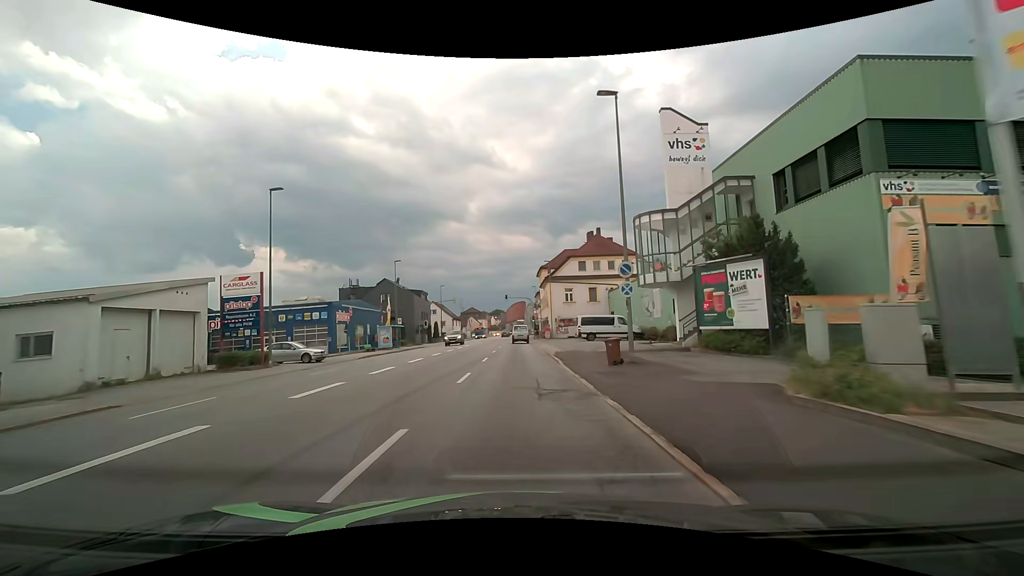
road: tertiary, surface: asphalt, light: Day
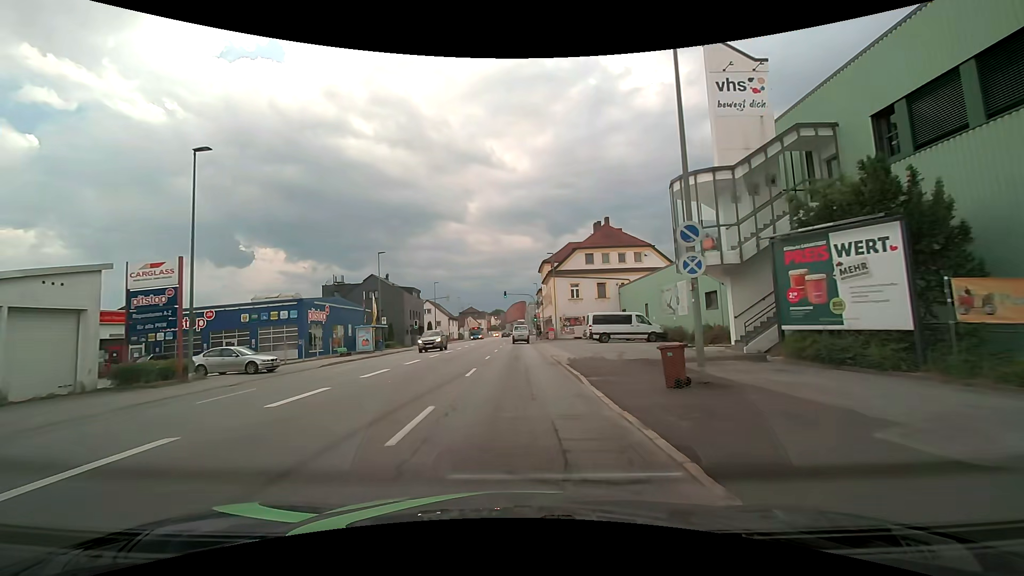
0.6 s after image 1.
(0.0, +6.9) m; 0°
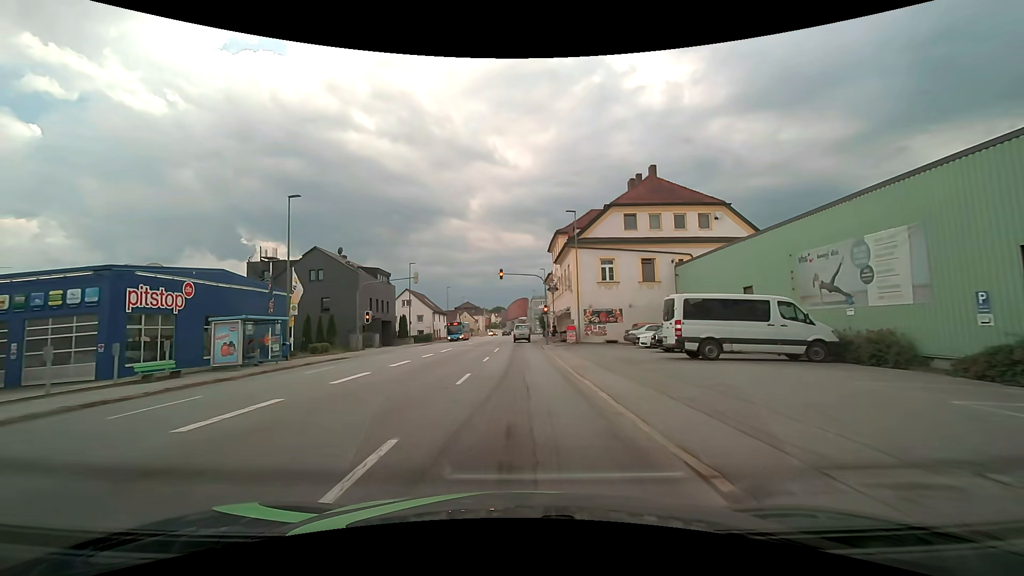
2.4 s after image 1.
(0.0, +20.8) m; -1°
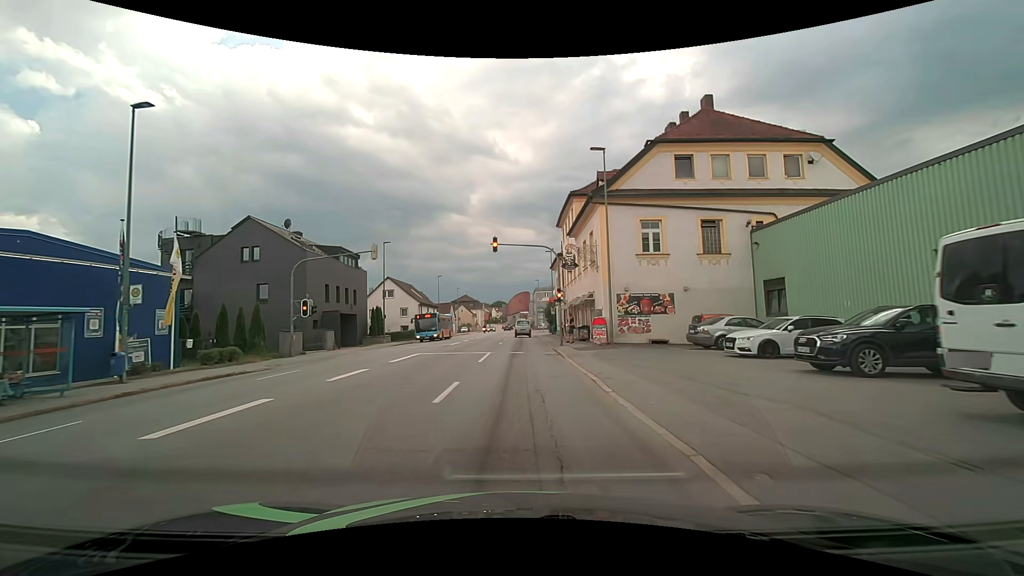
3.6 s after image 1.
(+0.1, +12.3) m; +1°
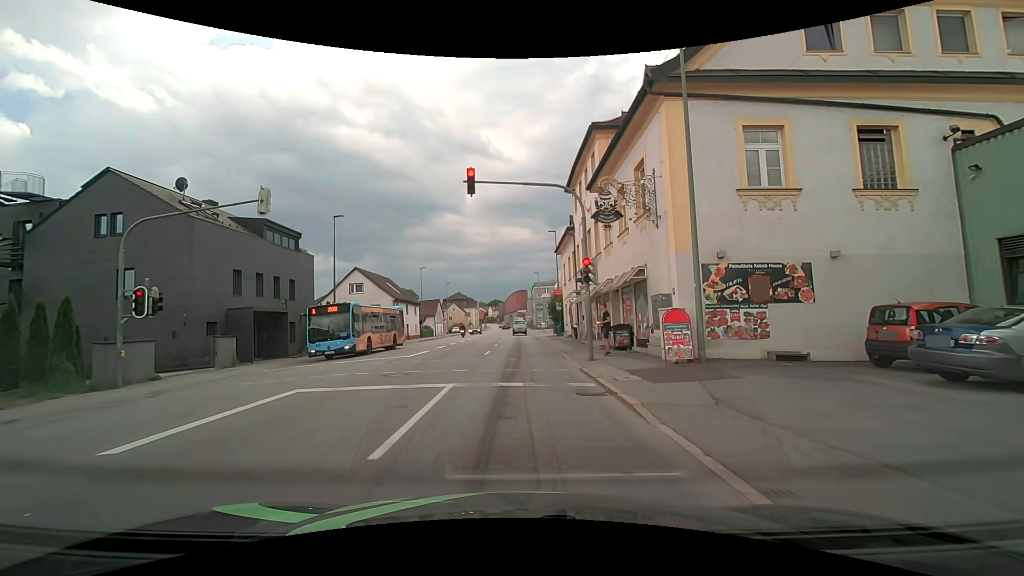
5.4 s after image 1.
(0.0, +12.0) m; -1°
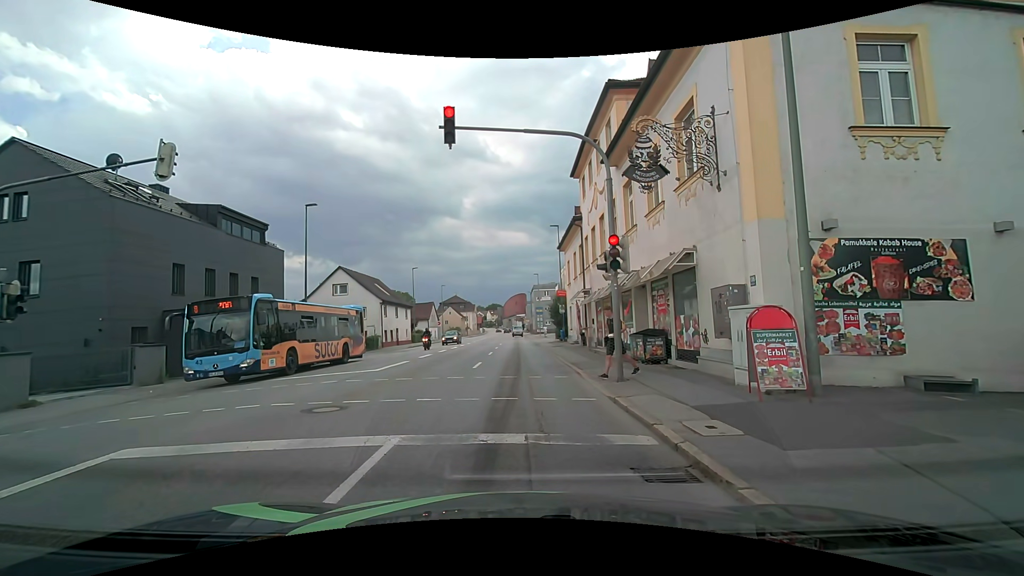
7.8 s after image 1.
(+0.1, +4.4) m; +1°
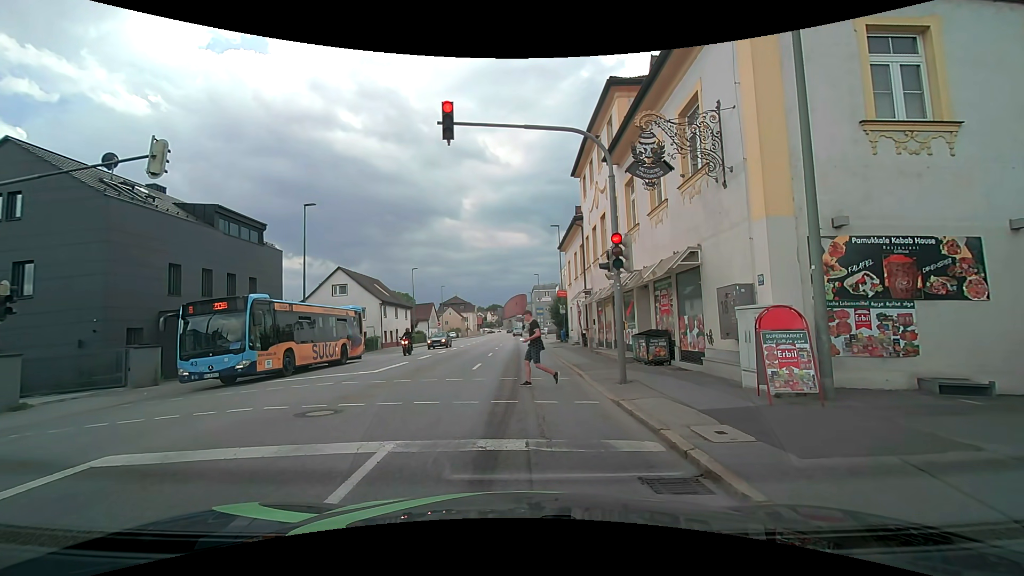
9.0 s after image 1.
(0.0, +0.3) m; 0°
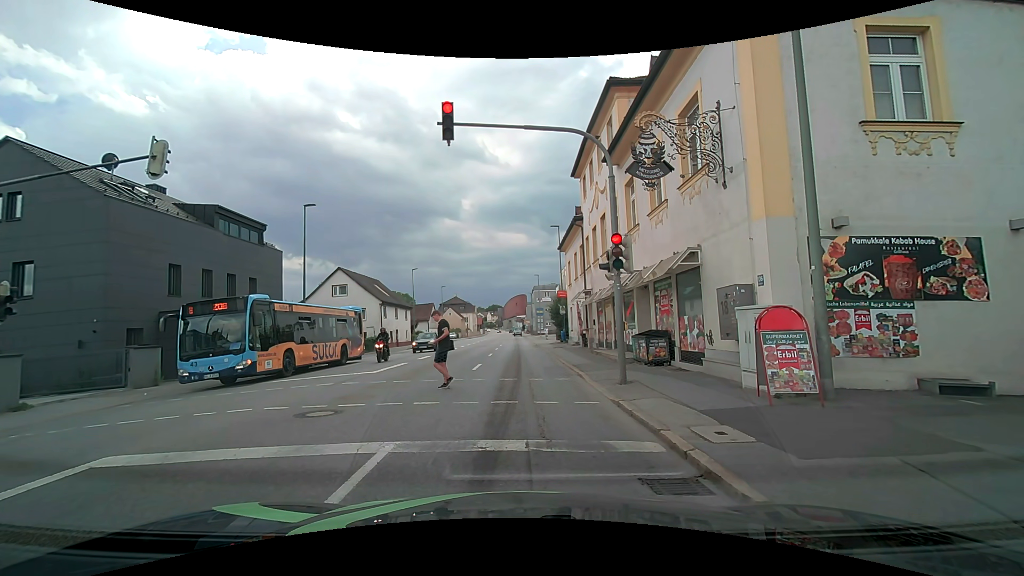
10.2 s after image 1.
(0.0, 0.0) m; 0°
(0, +10) (0, +20) (0, +30) (0, +40) (-1, +50) (-1, +60) (-1, +70) (-1, +80) (-1, +90) (-1, +100) m
